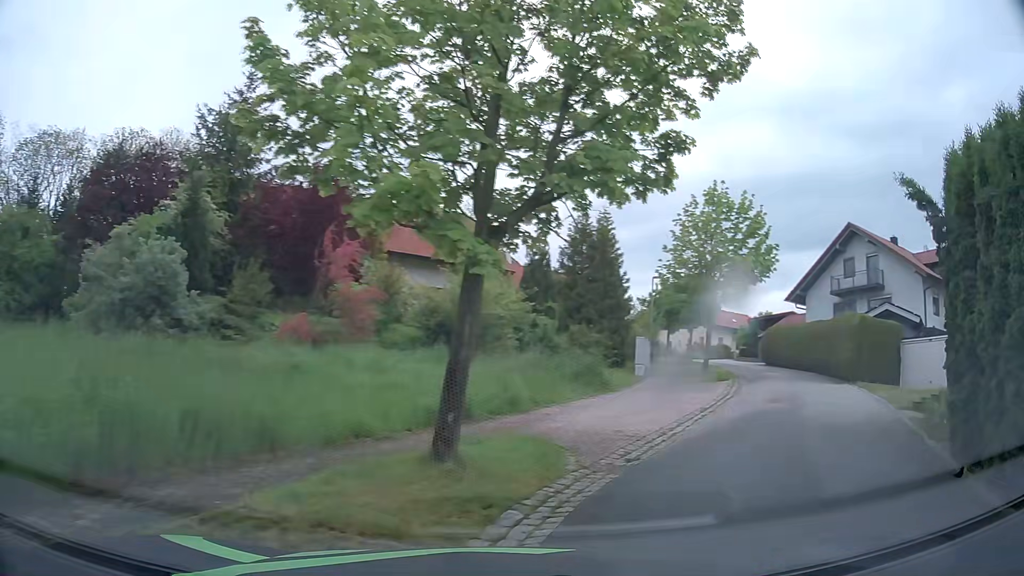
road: residential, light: Day
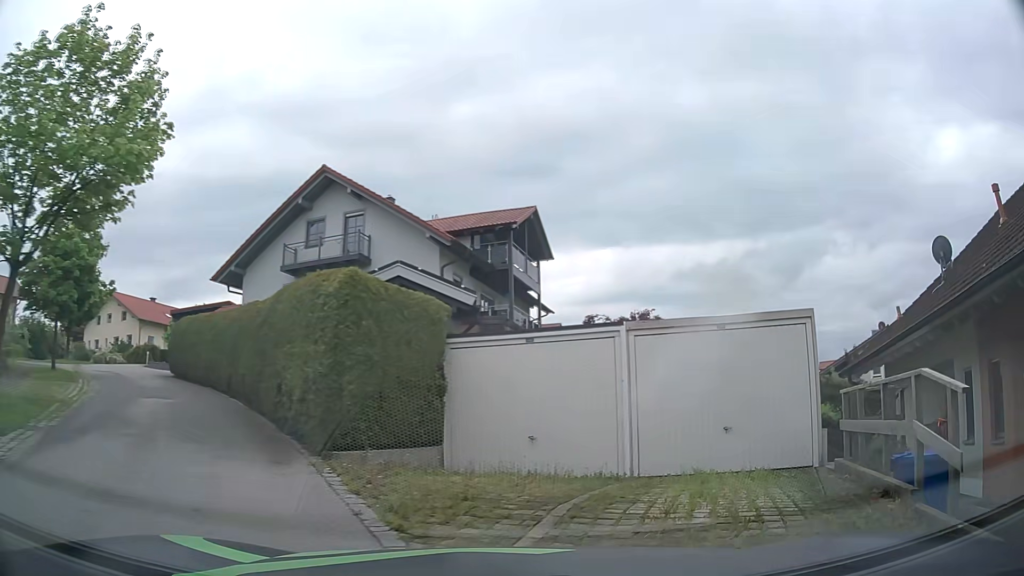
(+7.1, +14.1) m; +48°
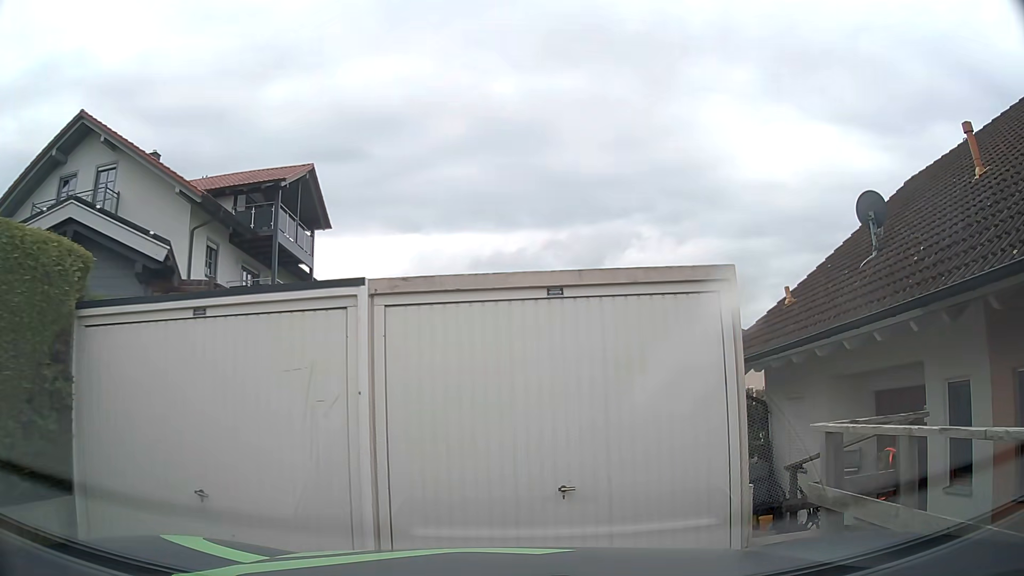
(+0.8, +4.7) m; +19°
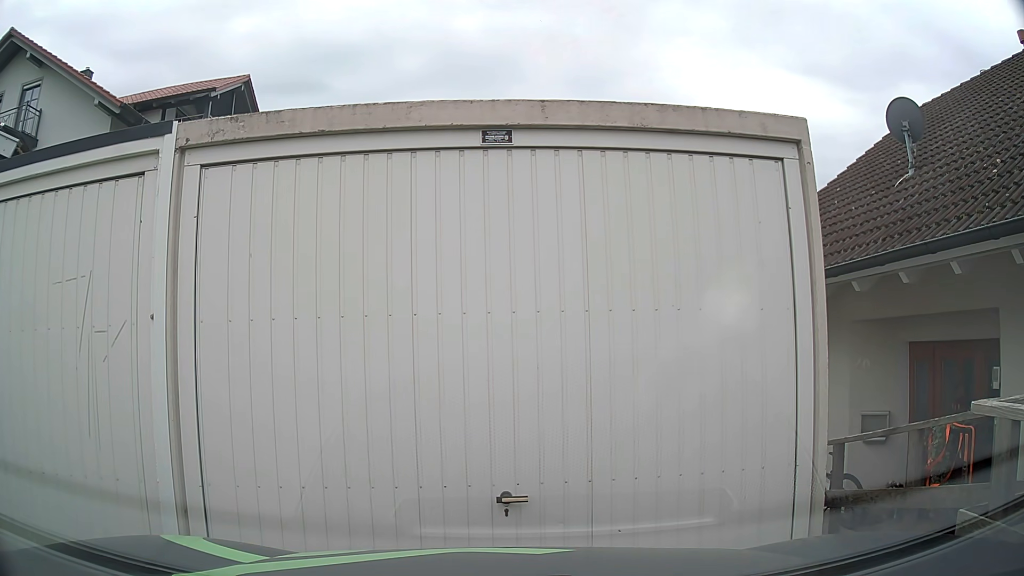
(+0.1, +2.2) m; +4°
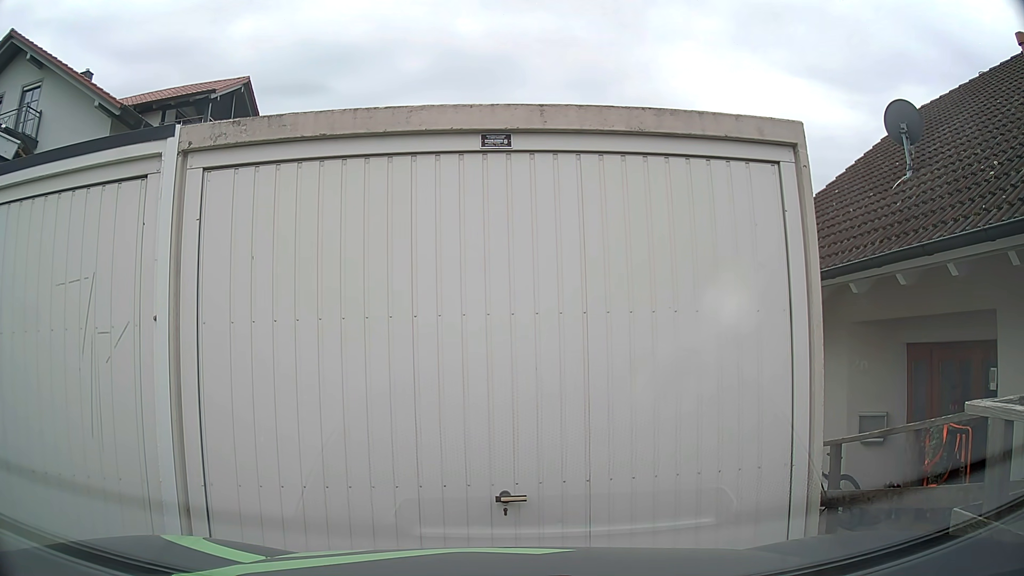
(0.0, +0.1) m; 0°
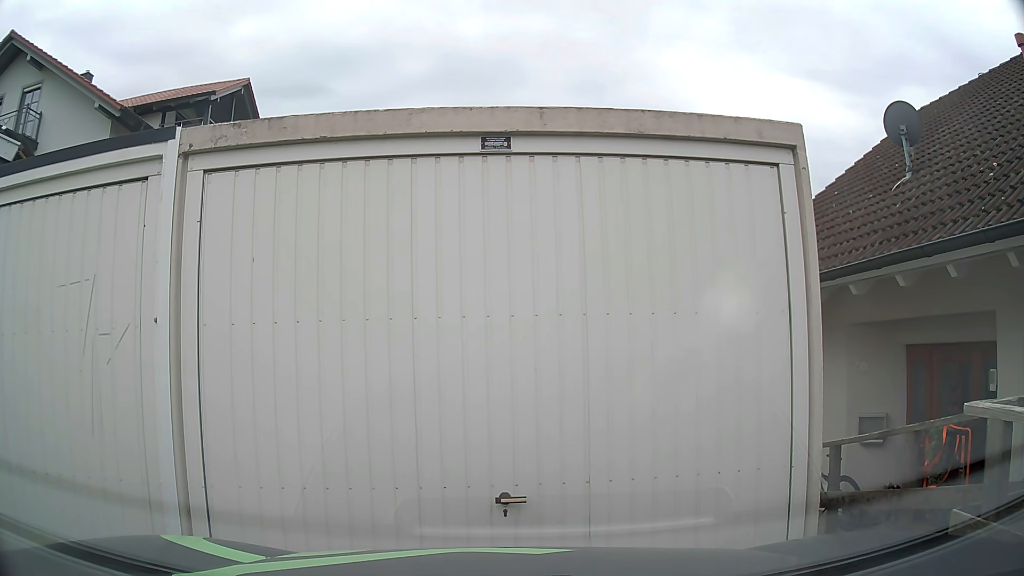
(0.0, 0.0) m; 0°
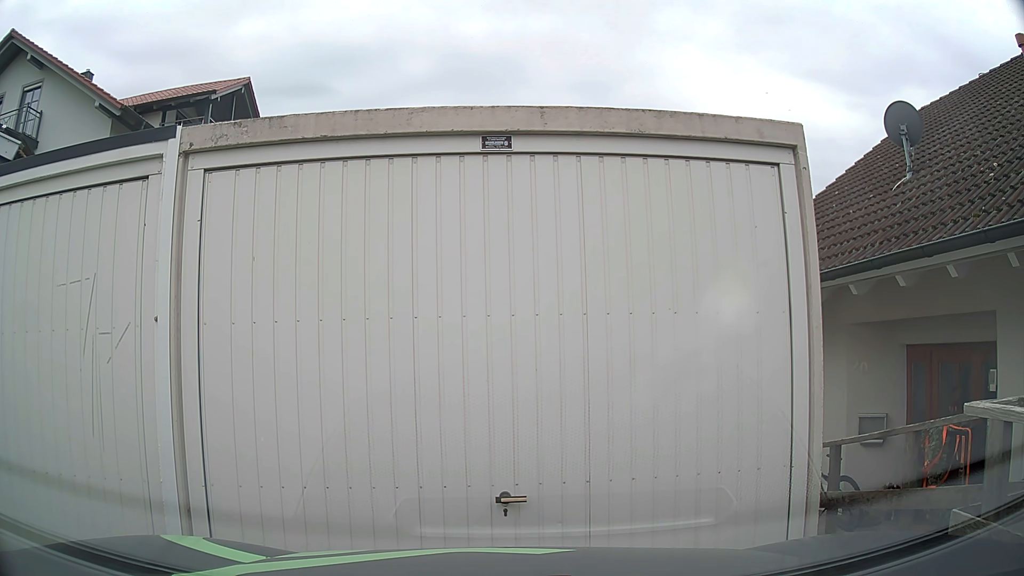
(0.0, +0.1) m; 0°
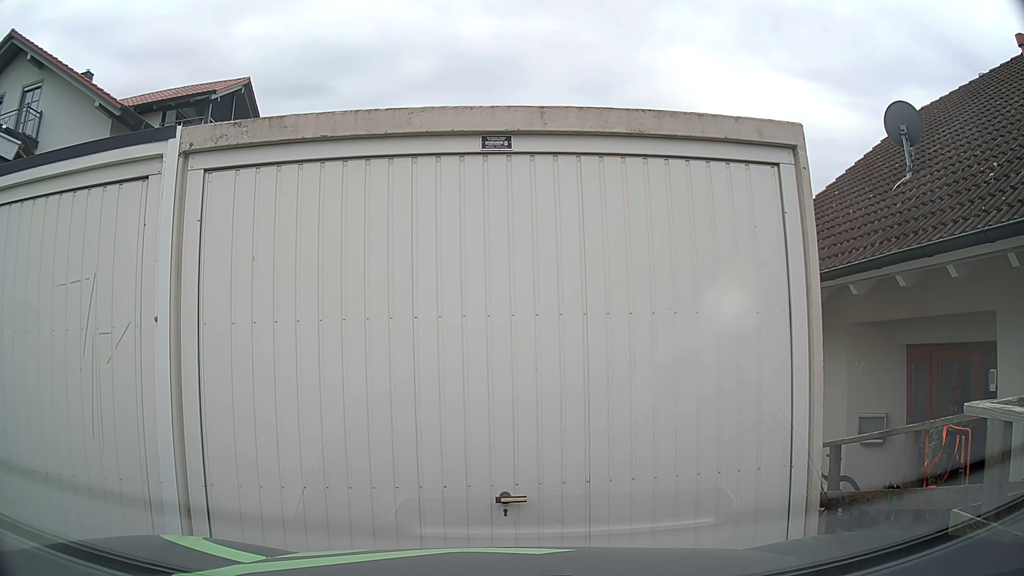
(0.0, 0.0) m; 0°
